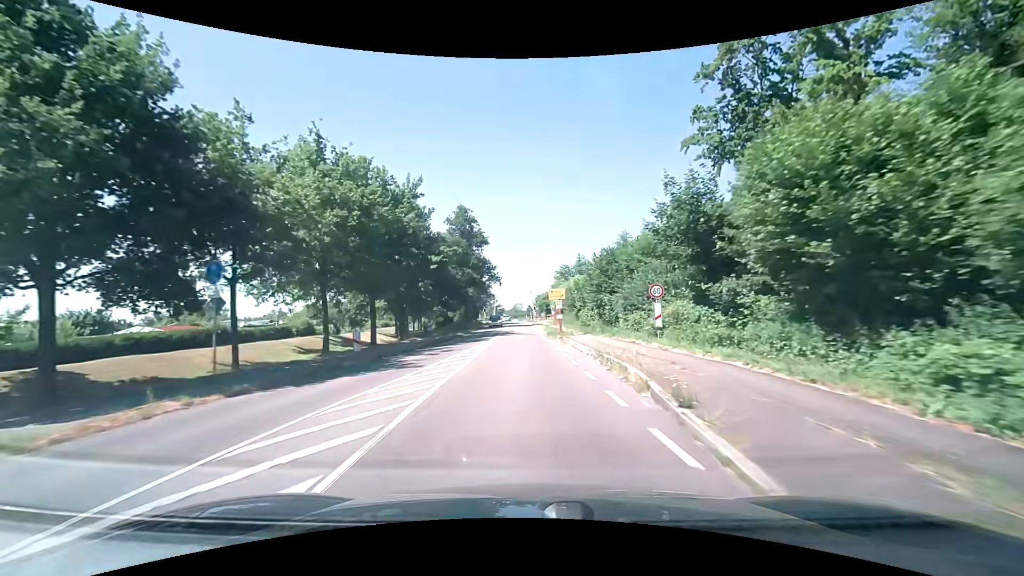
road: secondary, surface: asphalt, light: Day
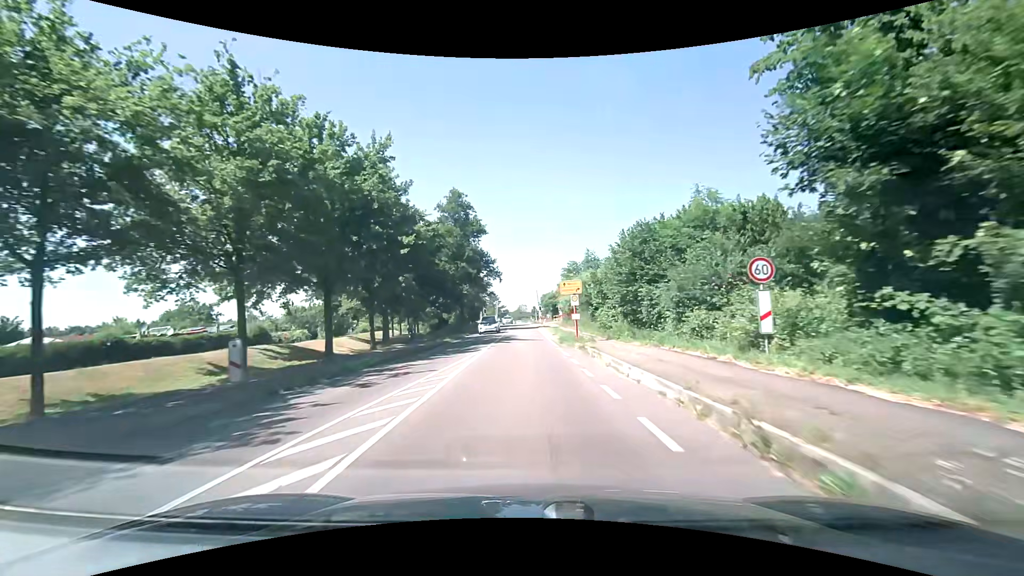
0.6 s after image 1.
(0.0, +8.9) m; 0°
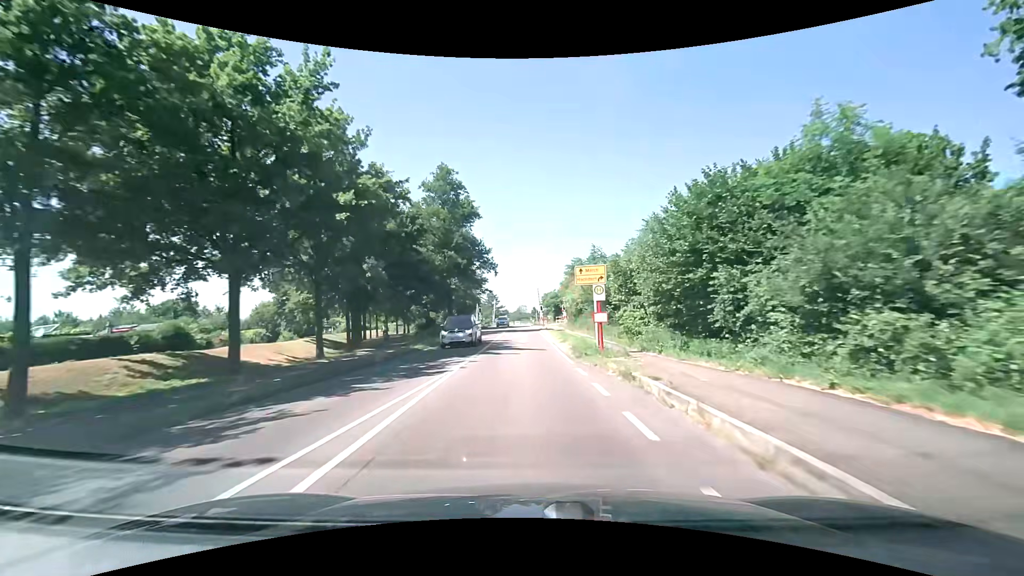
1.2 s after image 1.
(0.0, +8.8) m; 0°
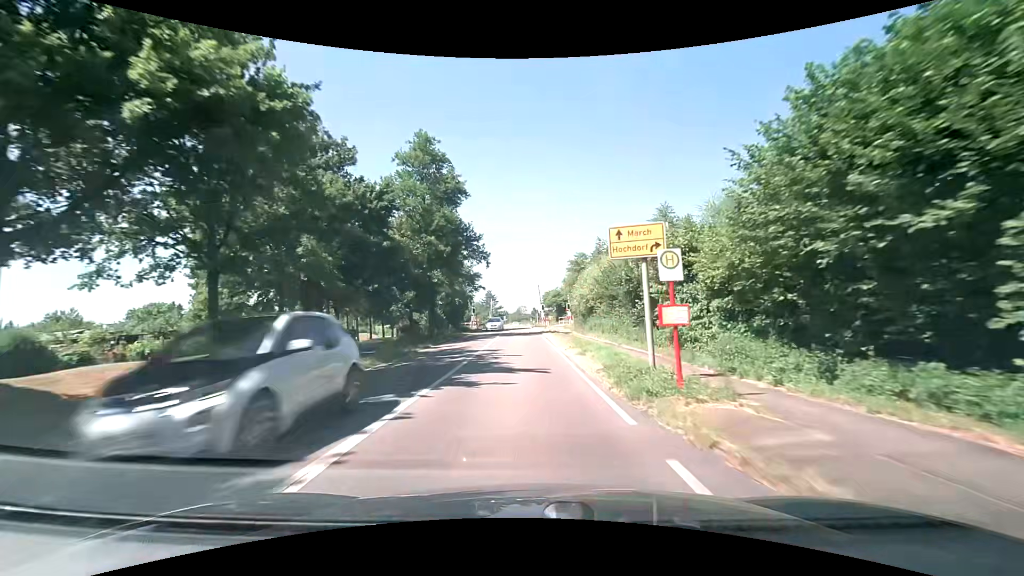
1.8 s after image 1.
(0.0, +8.6) m; 0°
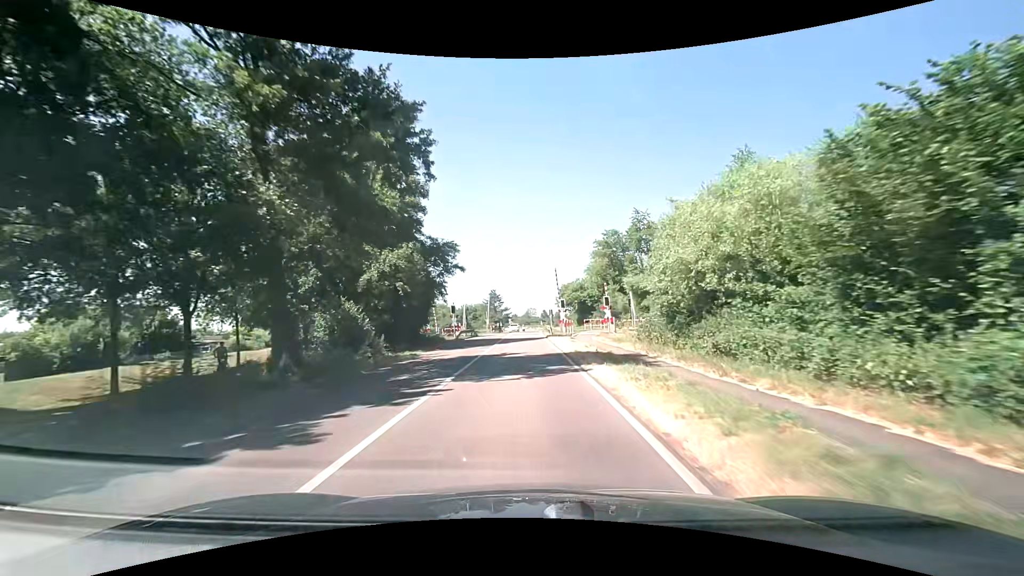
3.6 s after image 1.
(-0.2, +25.0) m; -1°
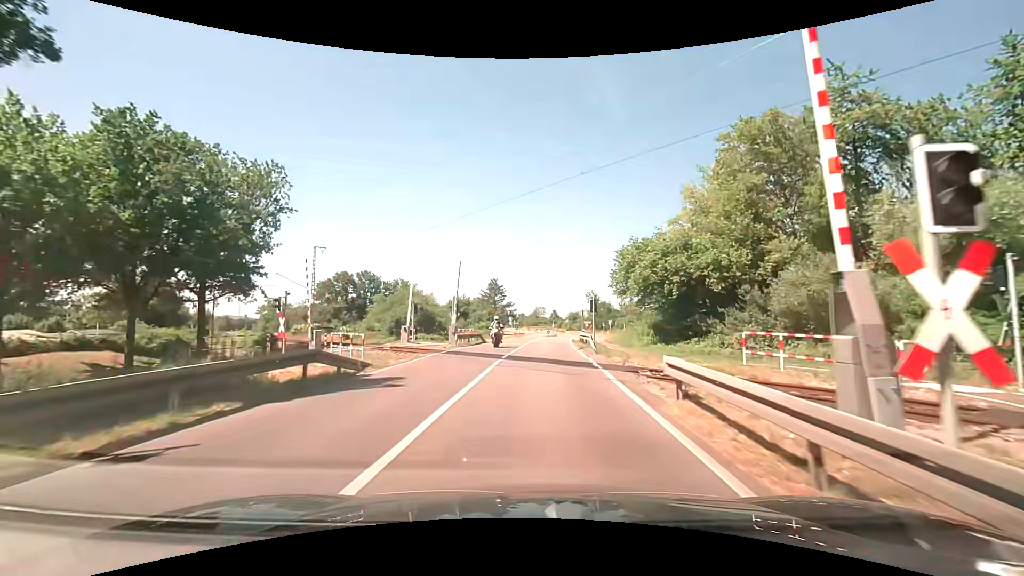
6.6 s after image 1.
(-0.4, +38.5) m; -1°
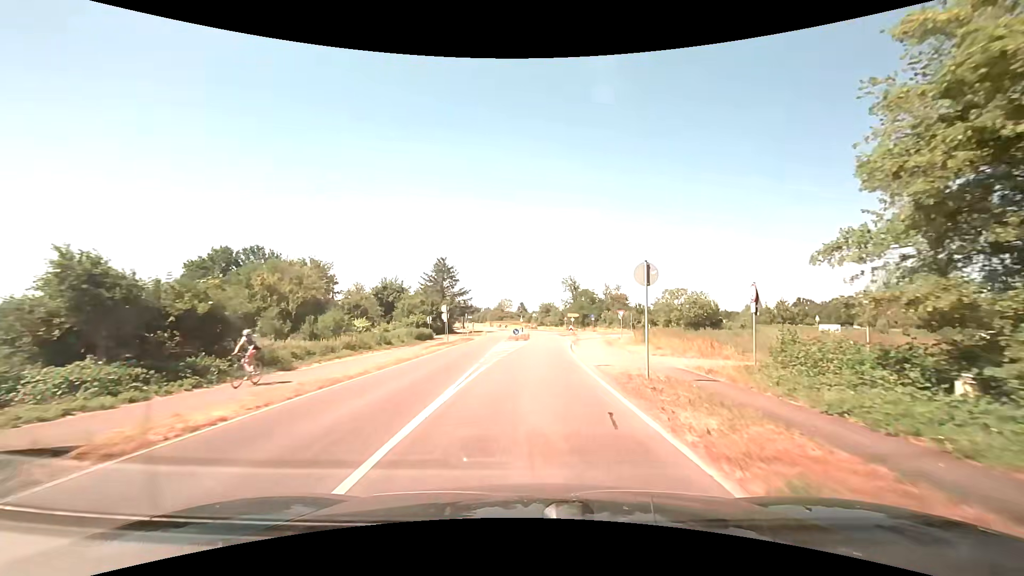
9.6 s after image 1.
(+1.2, +34.8) m; +4°
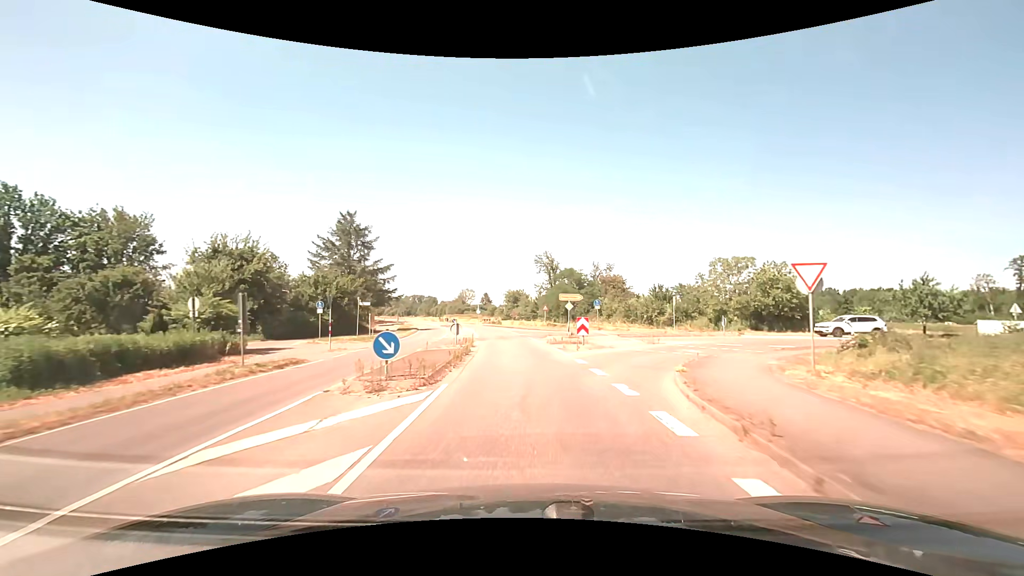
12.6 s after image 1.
(+1.2, +36.4) m; +4°
(0, +10) (0, +20) (-1, +30) (-2, +40) (-3, +50) (-5, +60) (-7, +70) (-10, +79) (-13, +88) (-17, +98) m
